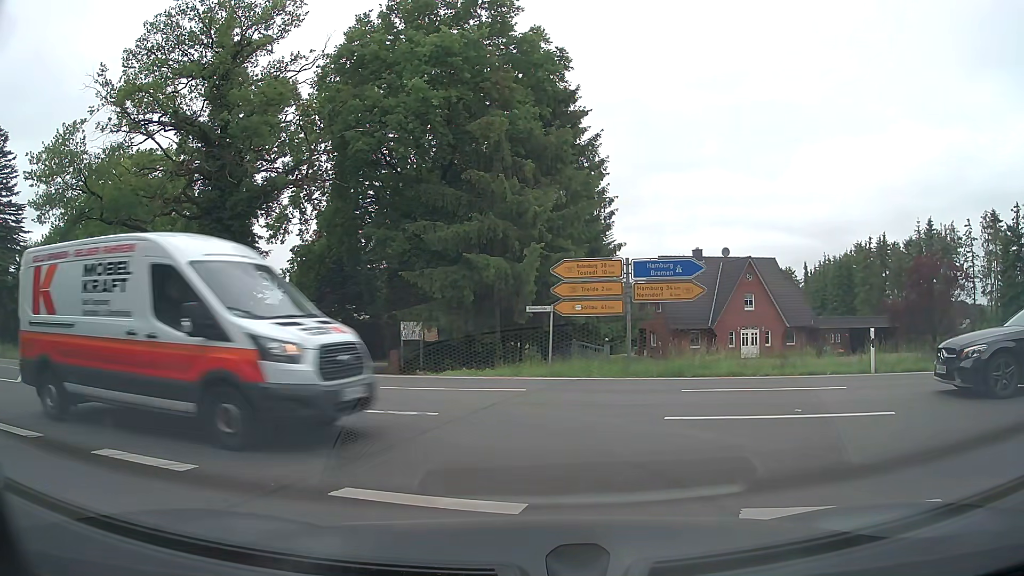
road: tertiary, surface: asphalt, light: Day
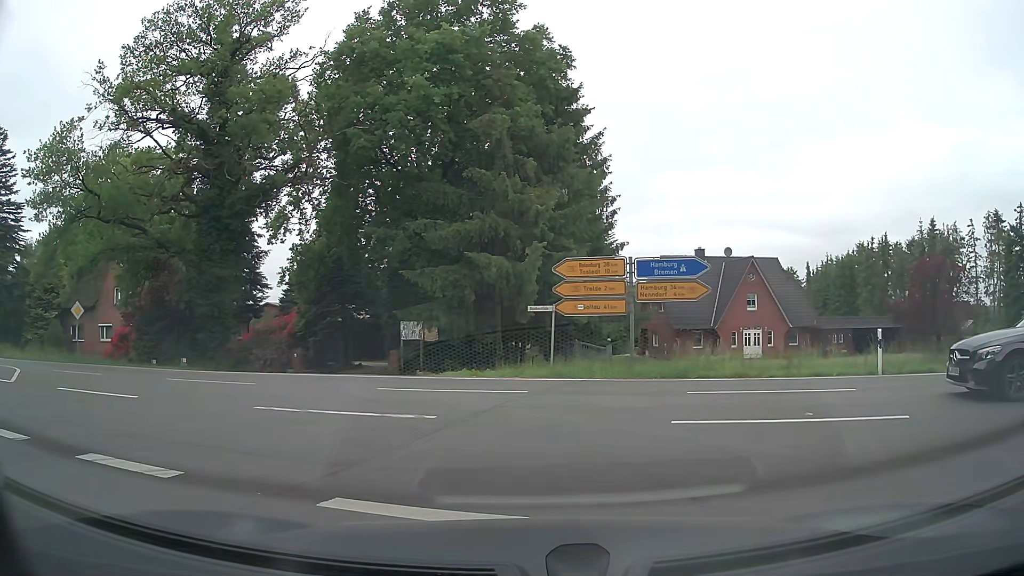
(0.0, +0.3) m; 0°
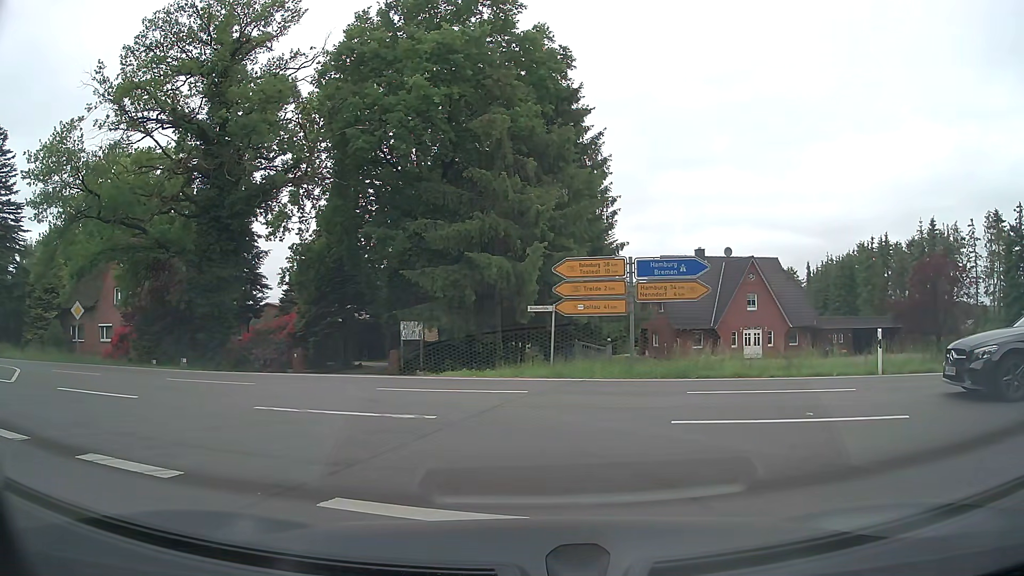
(0.0, 0.0) m; 0°
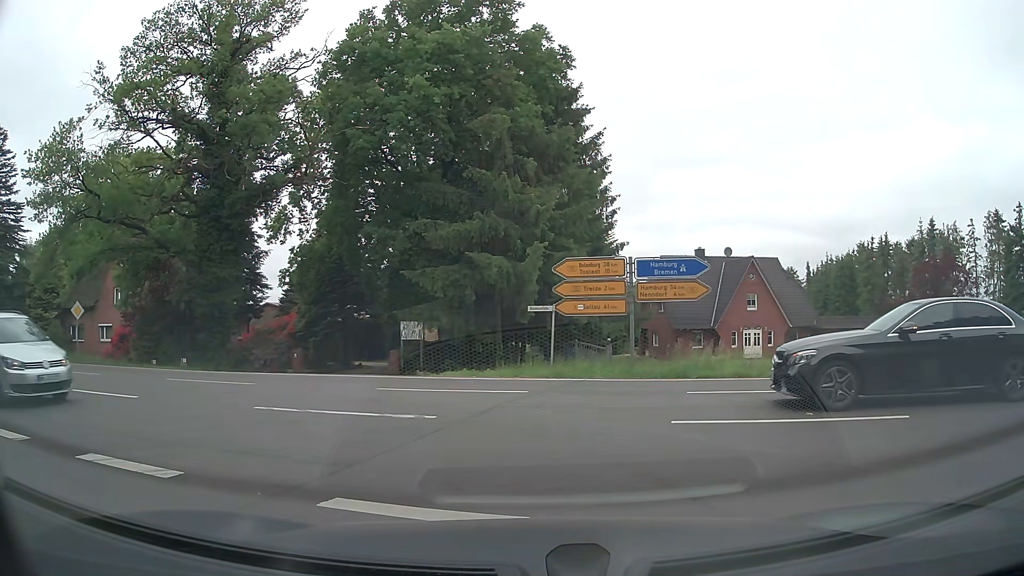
(0.0, 0.0) m; 0°
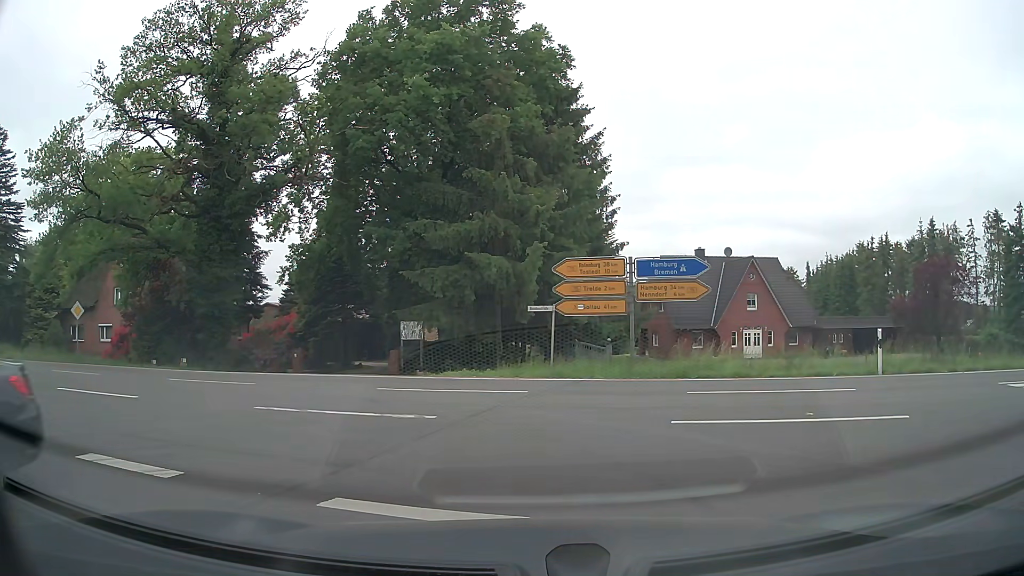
(0.0, 0.0) m; 0°
